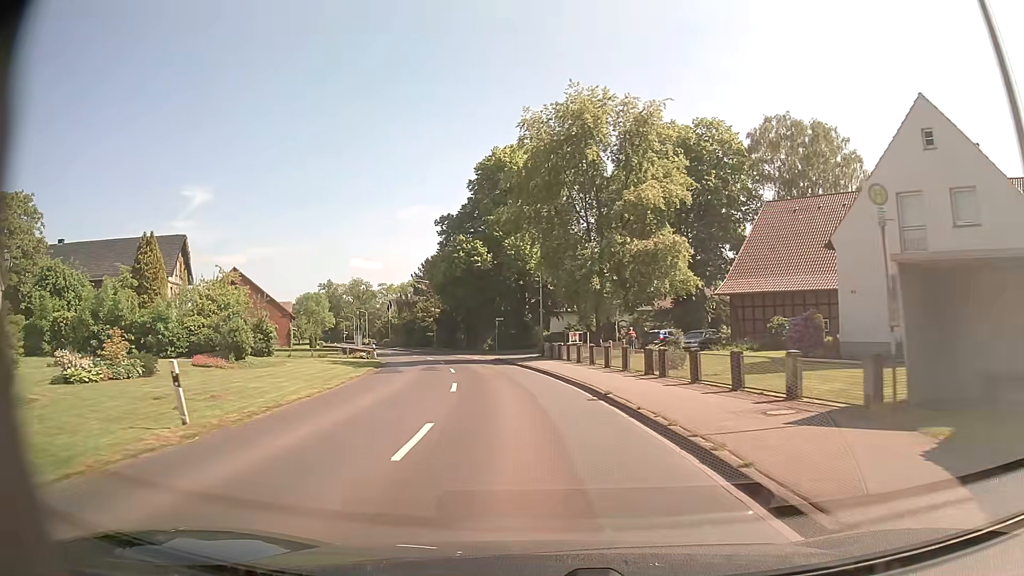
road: secondary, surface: asphalt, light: Day
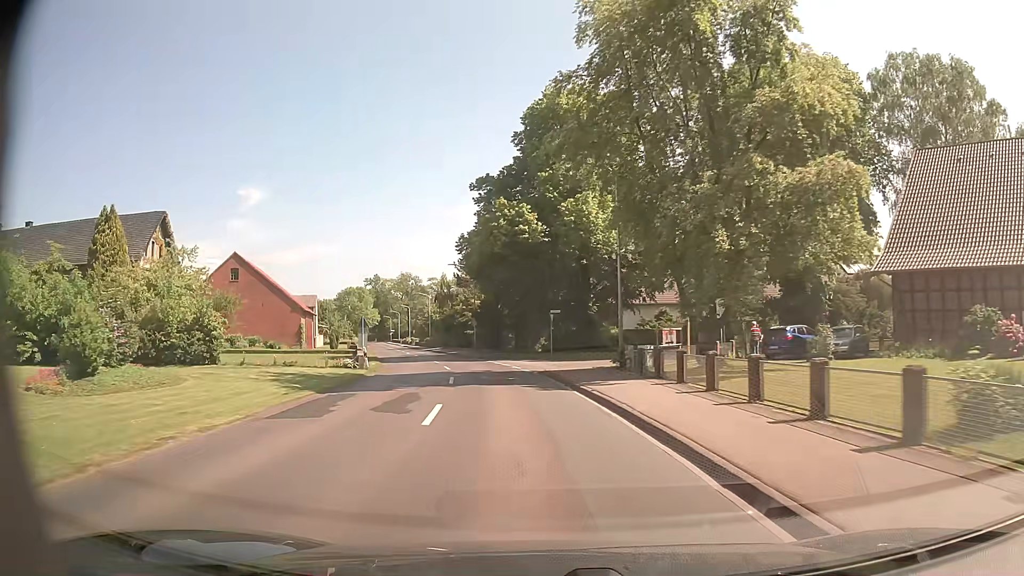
(-0.6, +15.2) m; -5°
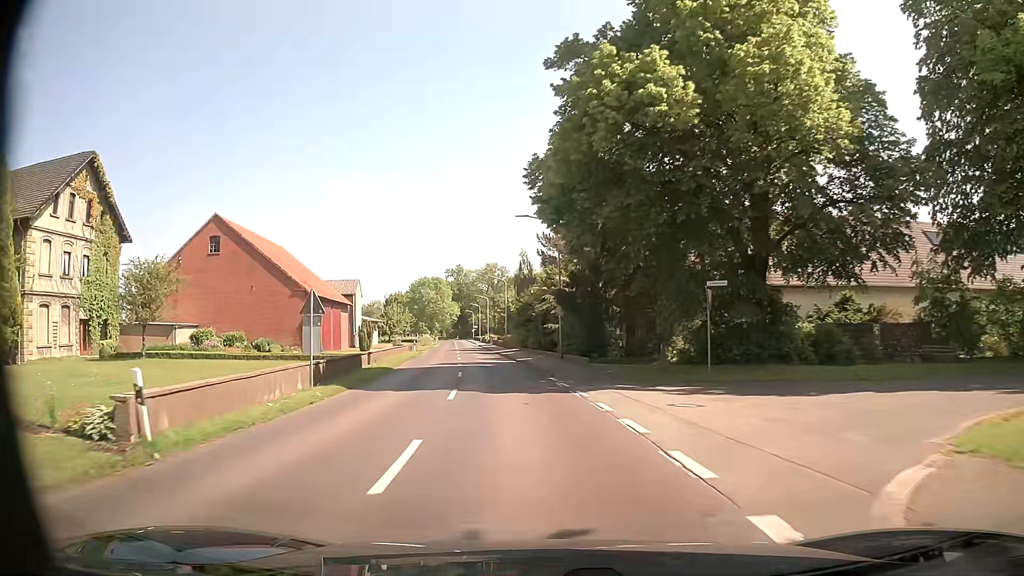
(-1.7, +22.8) m; -8°
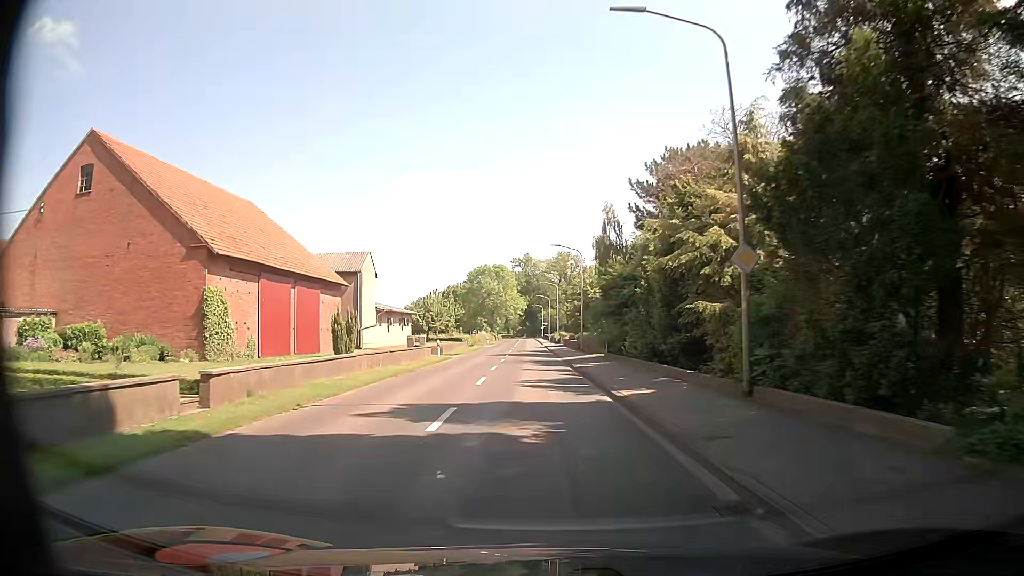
(-1.5, +23.4) m; -6°
(0, +10) (0, +20) (-1, +30) (-1, +40) (-1, +50) (-2, +60) (-2, +70) (-3, +80) (-3, +90) (-3, +100) m
